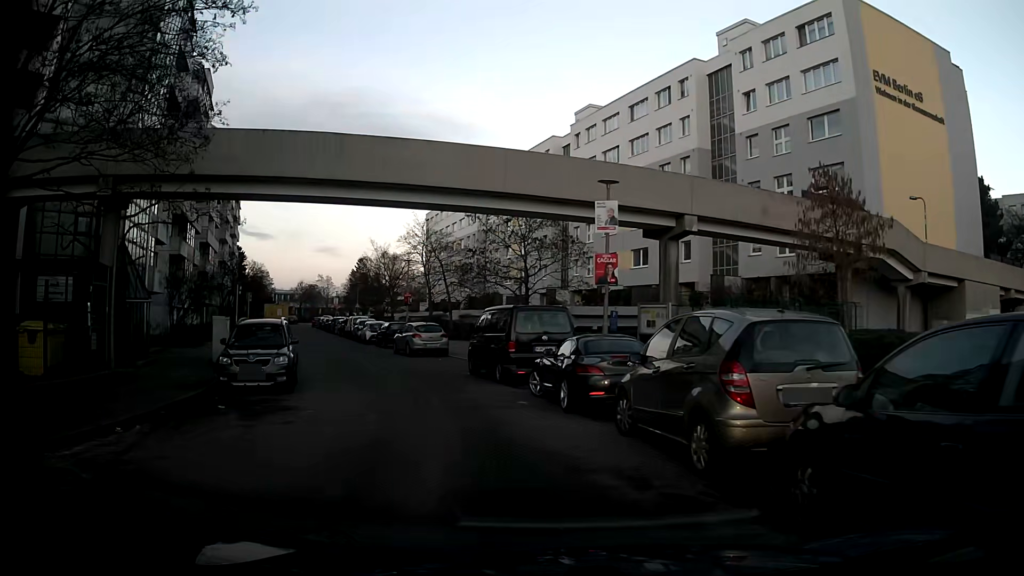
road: residential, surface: asphalt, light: Day
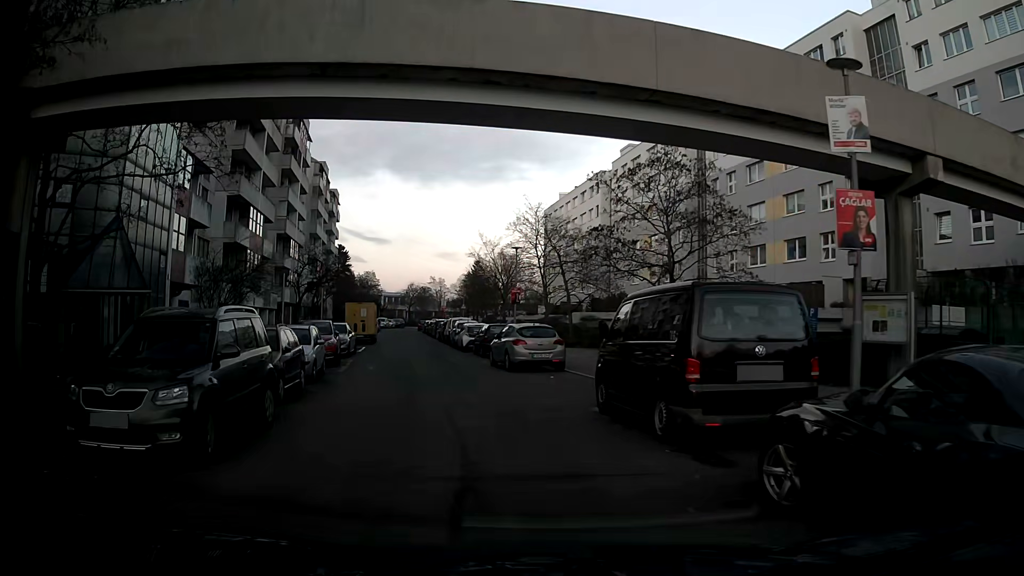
(-0.8, +8.7) m; -12°
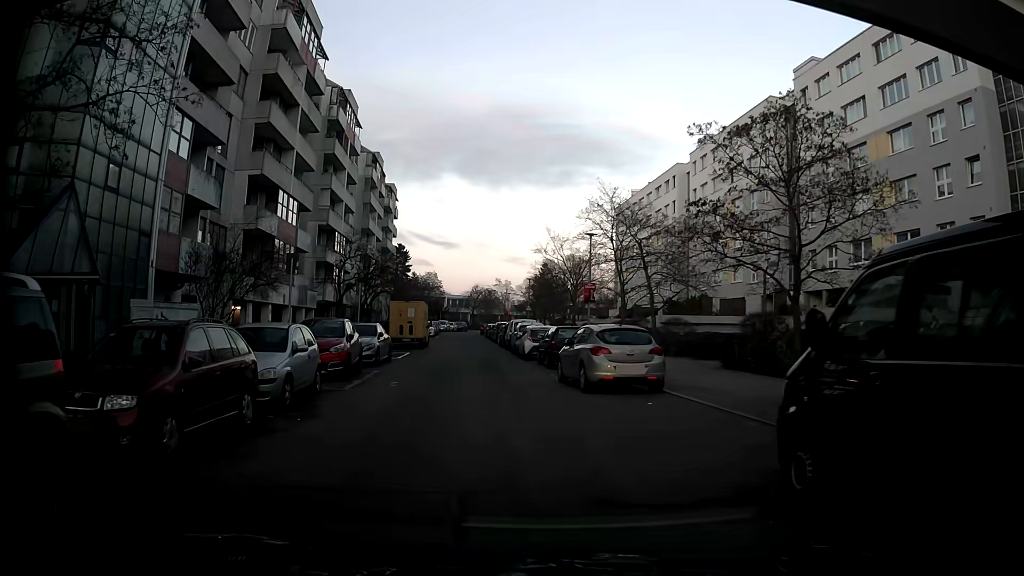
(-0.3, +6.2) m; -4°
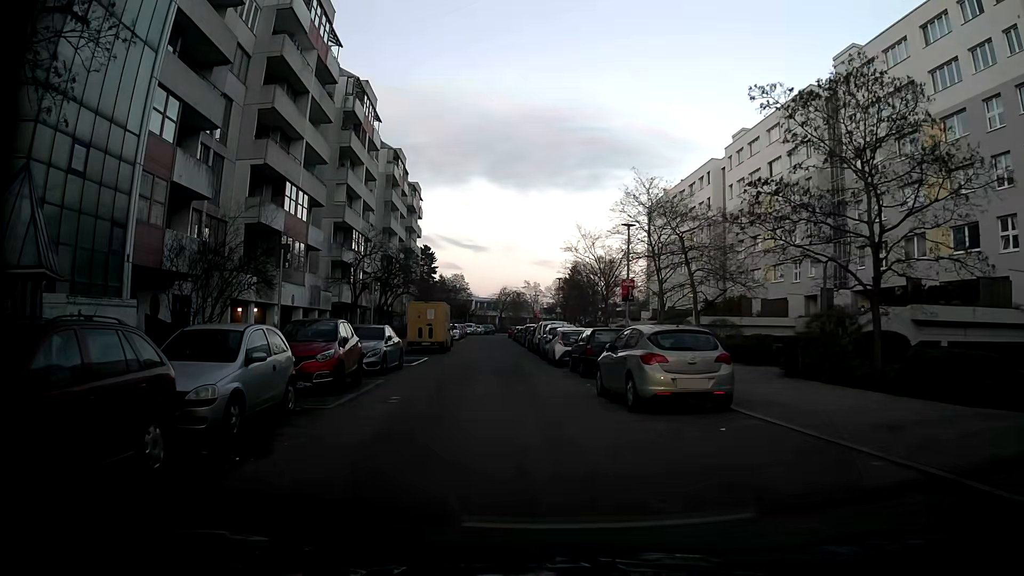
(-0.1, +3.2) m; -2°
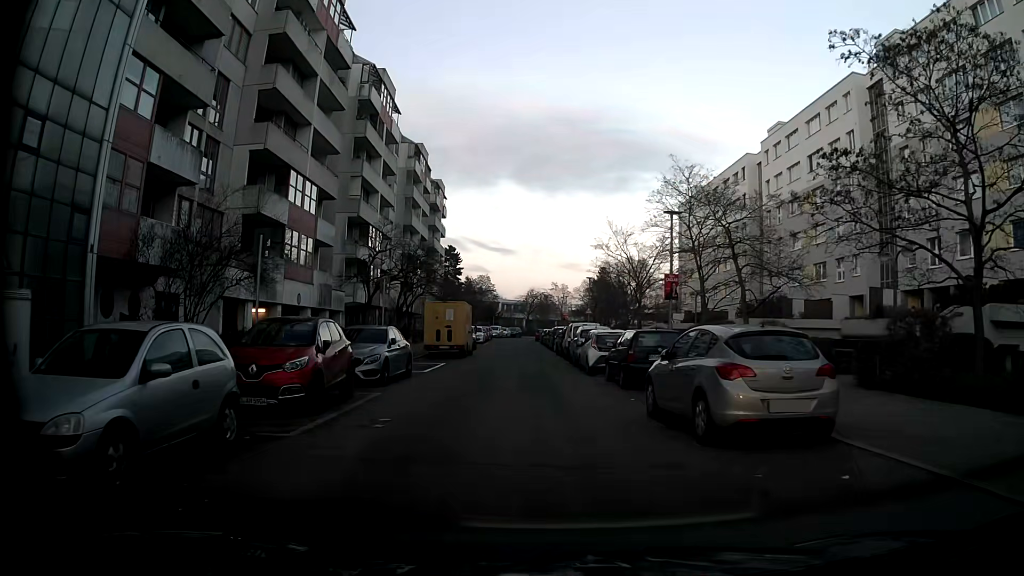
(-0.1, +3.2) m; -5°
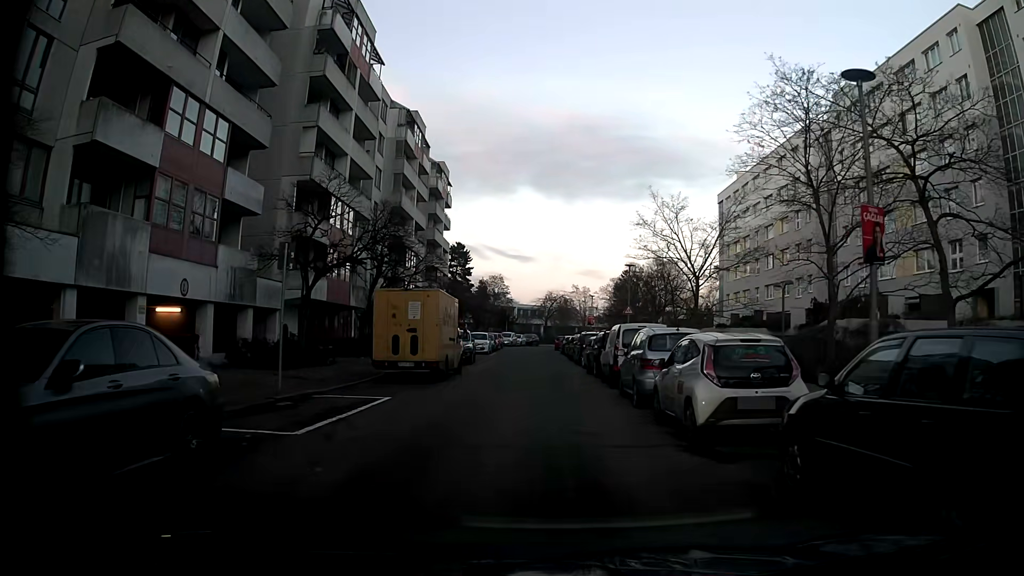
(-0.1, +13.2) m; -1°
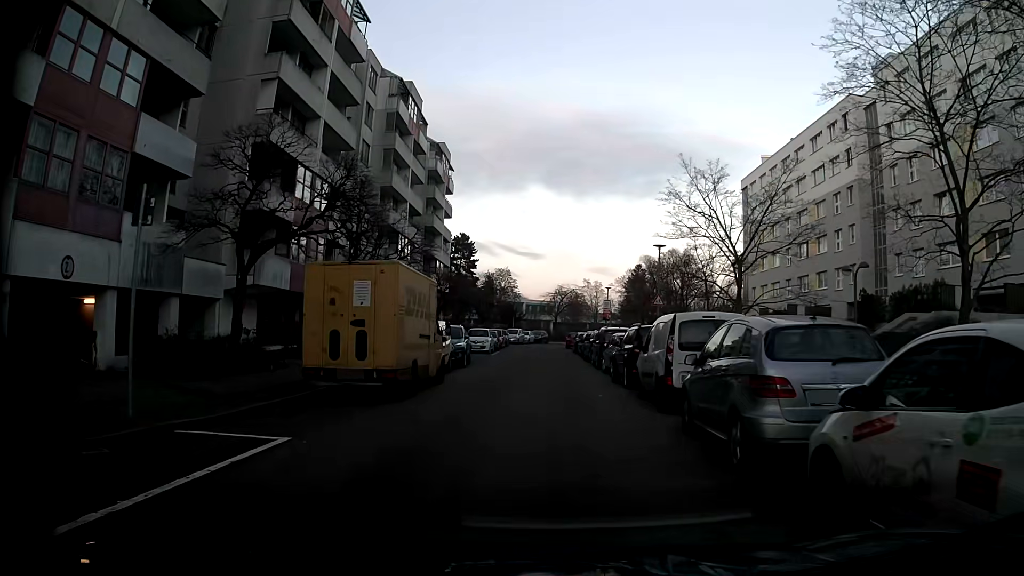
(0.0, +6.7) m; 0°
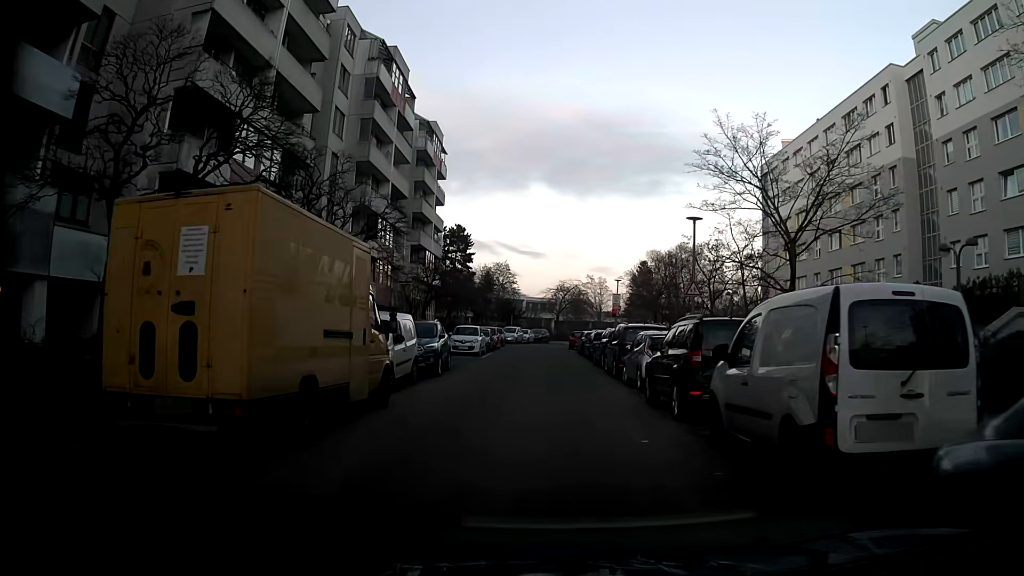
(0.0, +6.8) m; -1°
